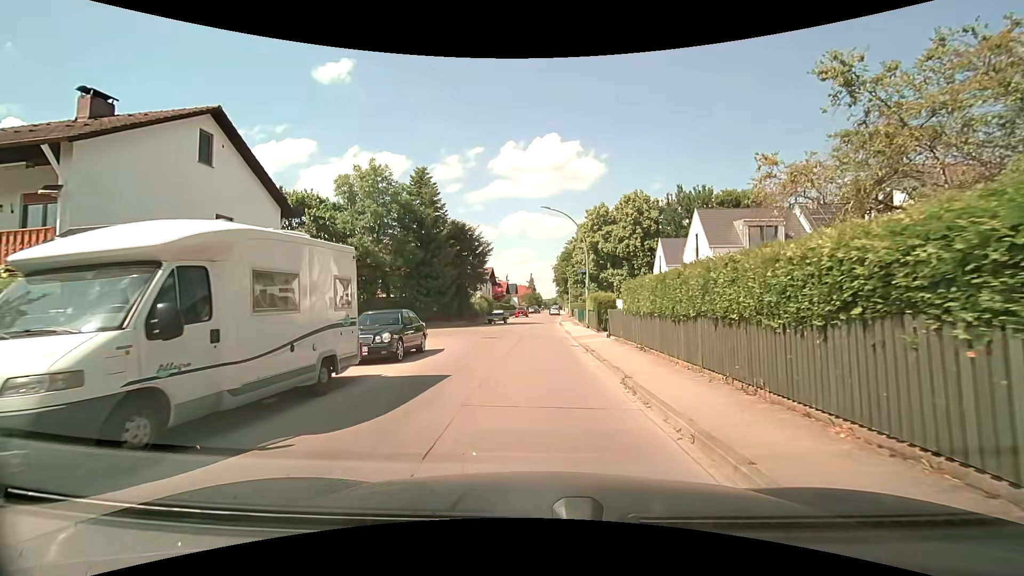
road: residential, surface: asphalt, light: Day
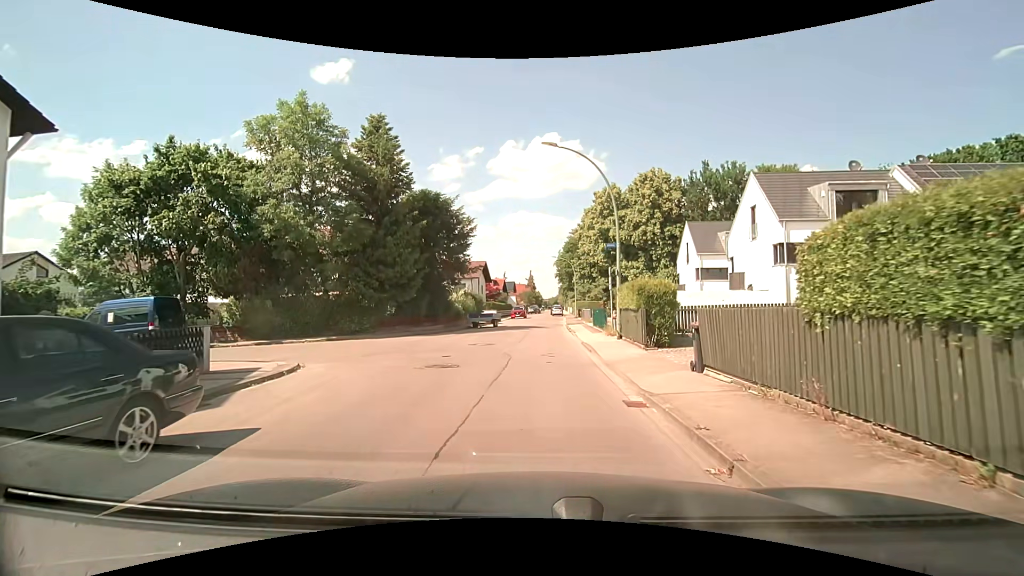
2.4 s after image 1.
(+0.1, +11.7) m; +1°
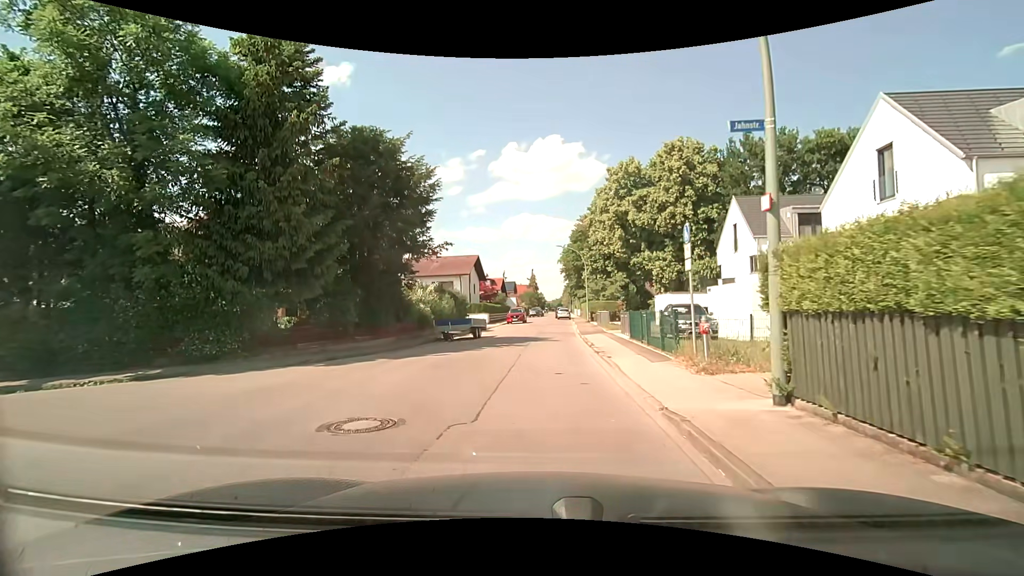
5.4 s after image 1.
(0.0, +12.3) m; 0°
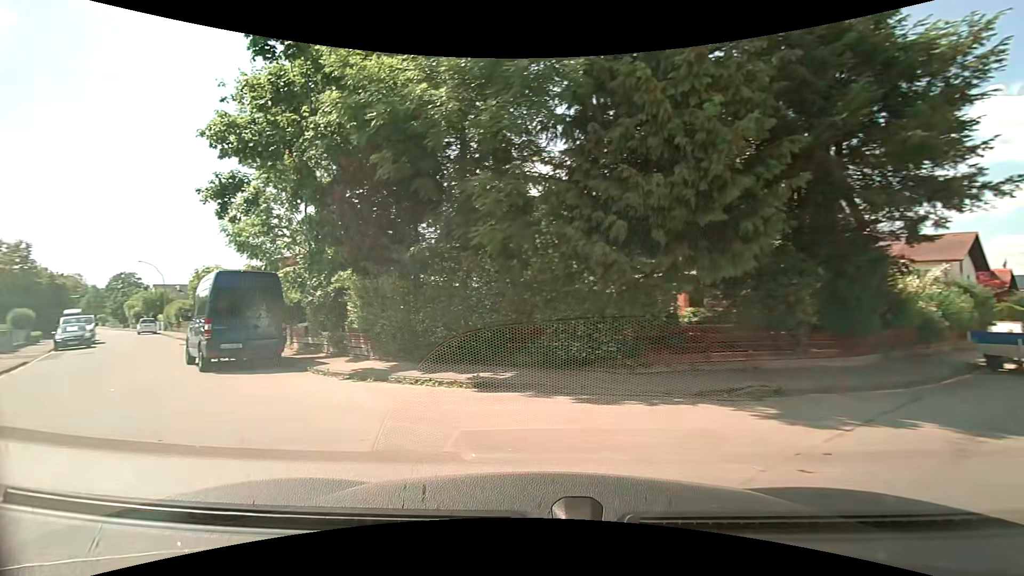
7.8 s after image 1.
(-2.3, +7.5) m; -44°
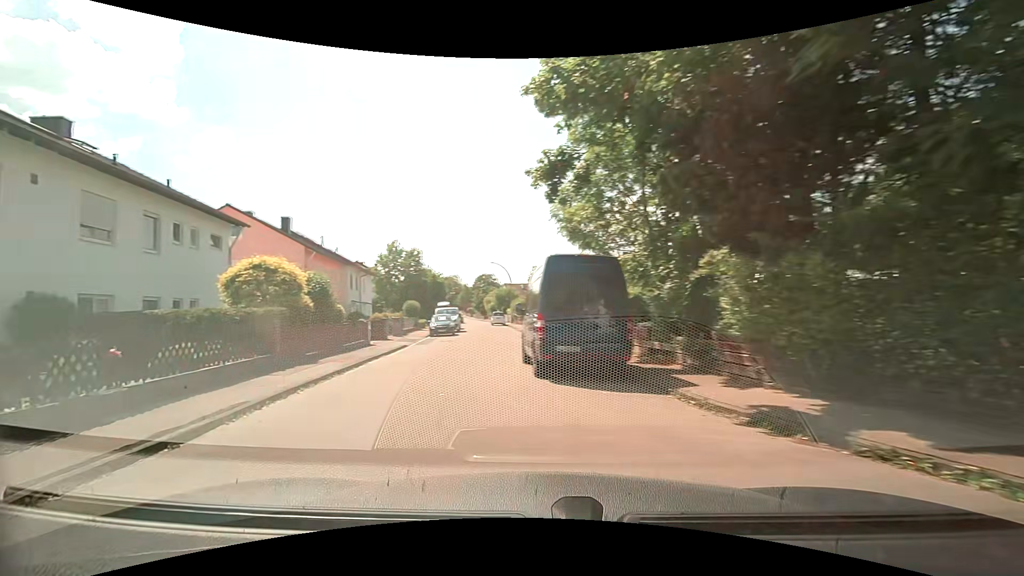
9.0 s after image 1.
(-1.3, +4.4) m; -34°
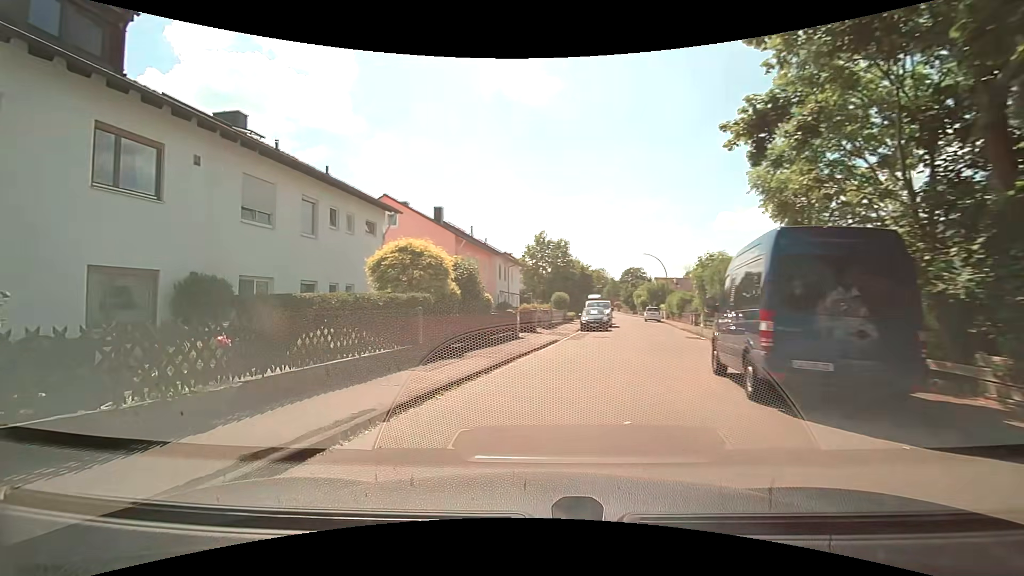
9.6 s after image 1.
(-0.4, +2.6) m; -18°
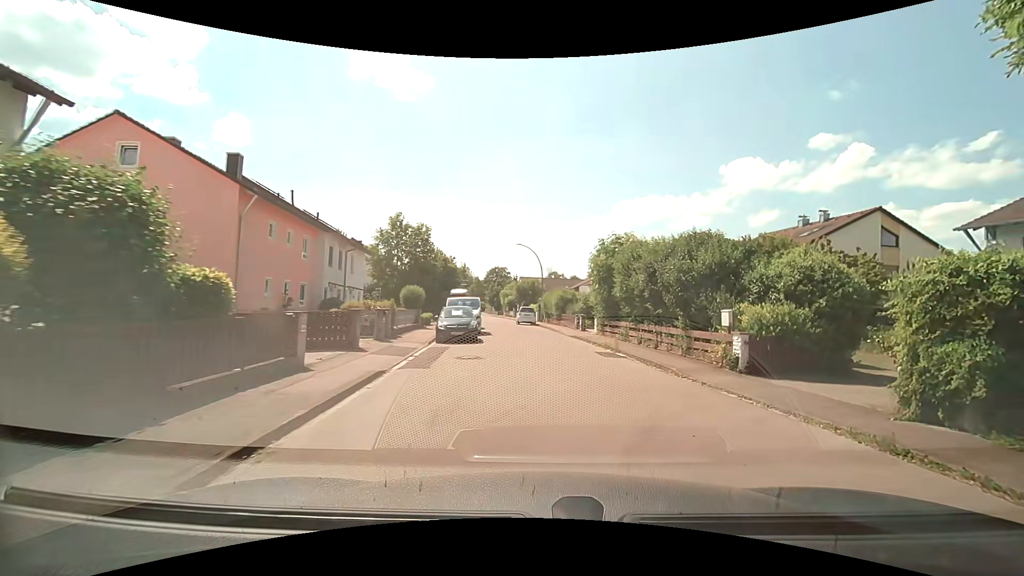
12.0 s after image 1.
(+0.5, +11.1) m; +15°
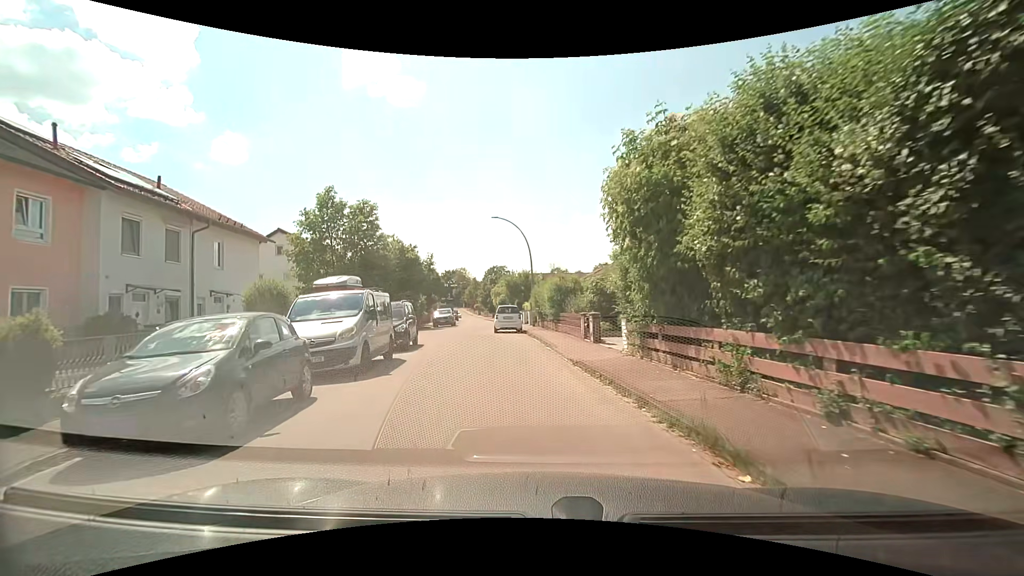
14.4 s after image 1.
(+1.3, +14.9) m; 0°
(-1, +10) (-2, +20) (-4, +30) (-5, +40) (-5, +50) (-6, +60) (-8, +69) (-9, +79) (-11, +89) (-13, +99) m
